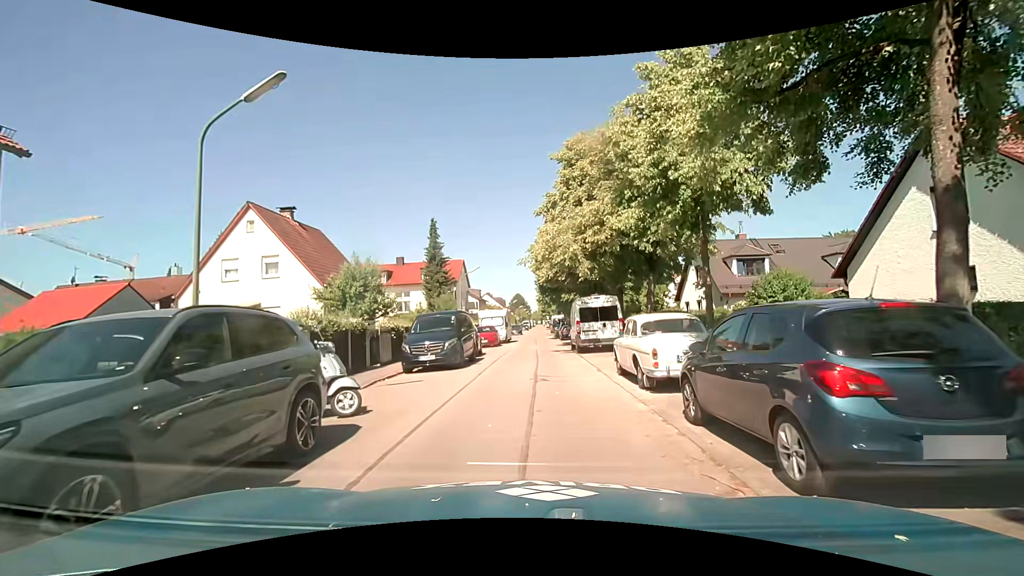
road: residential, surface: asphalt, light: Day
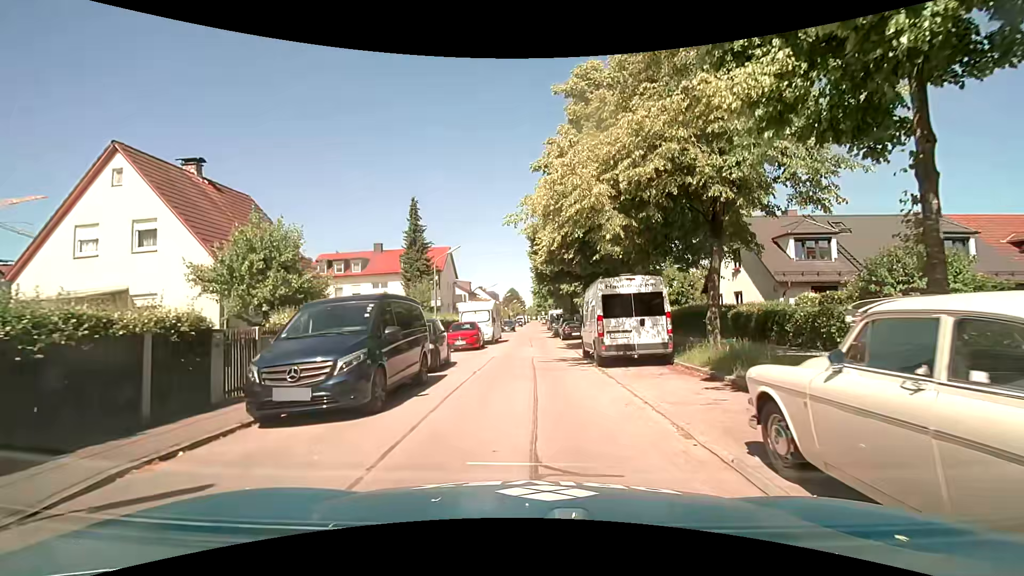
(+0.1, +8.4) m; +1°
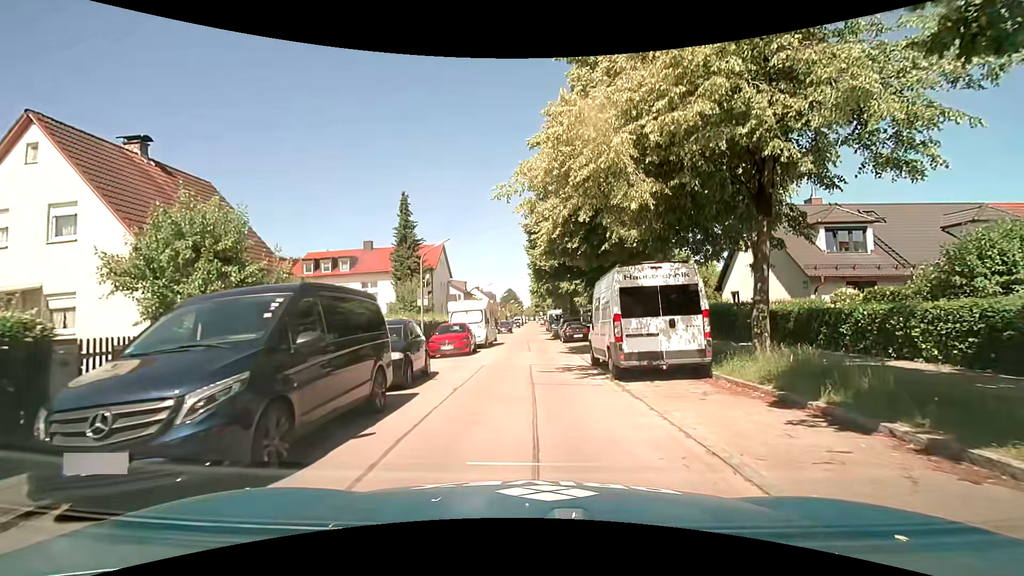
(0.0, +3.1) m; +2°
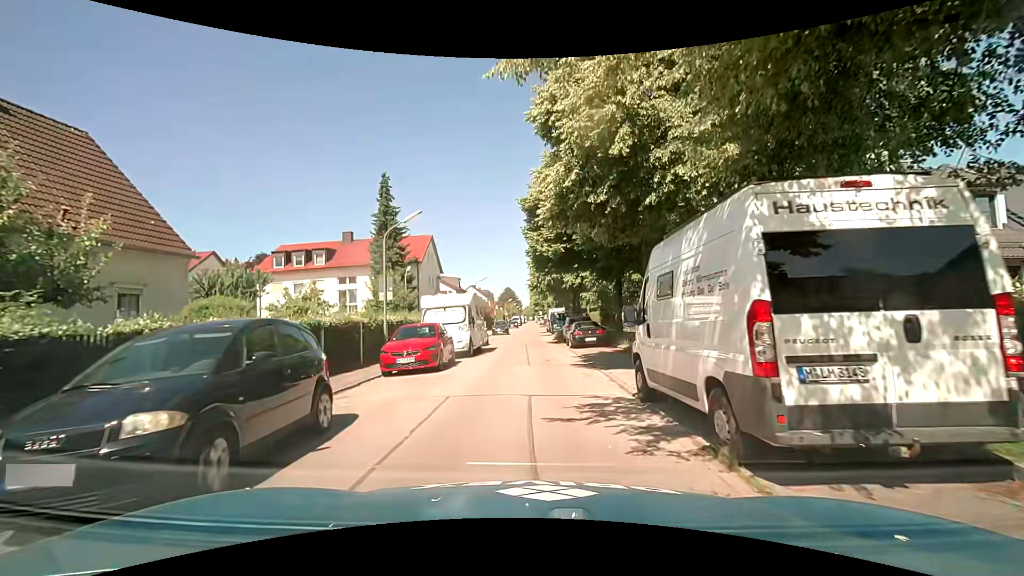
(-0.1, +6.7) m; 0°
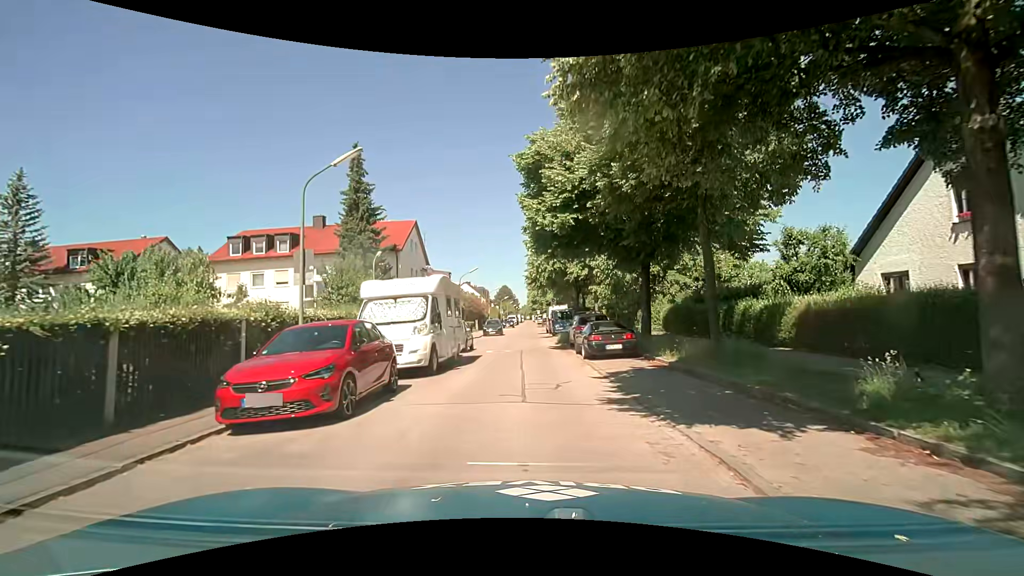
(-0.1, +7.2) m; 0°
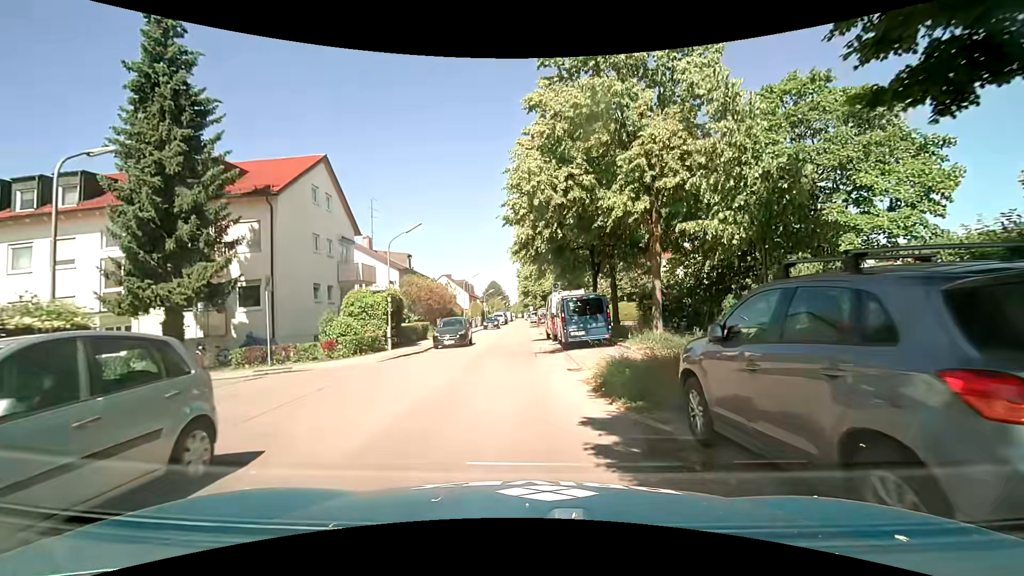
(+0.1, +19.9) m; 0°
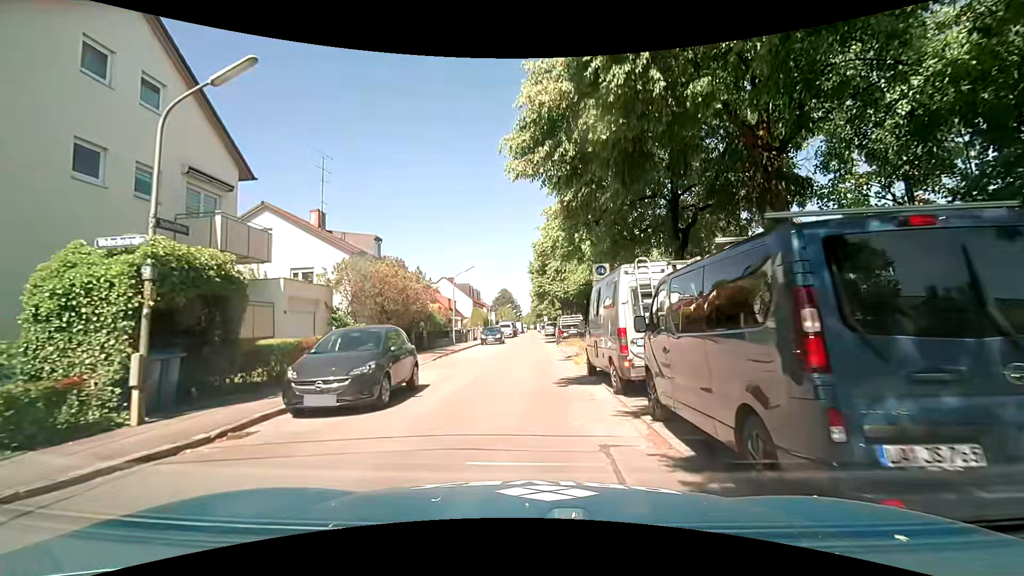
(+0.1, +15.7) m; 0°
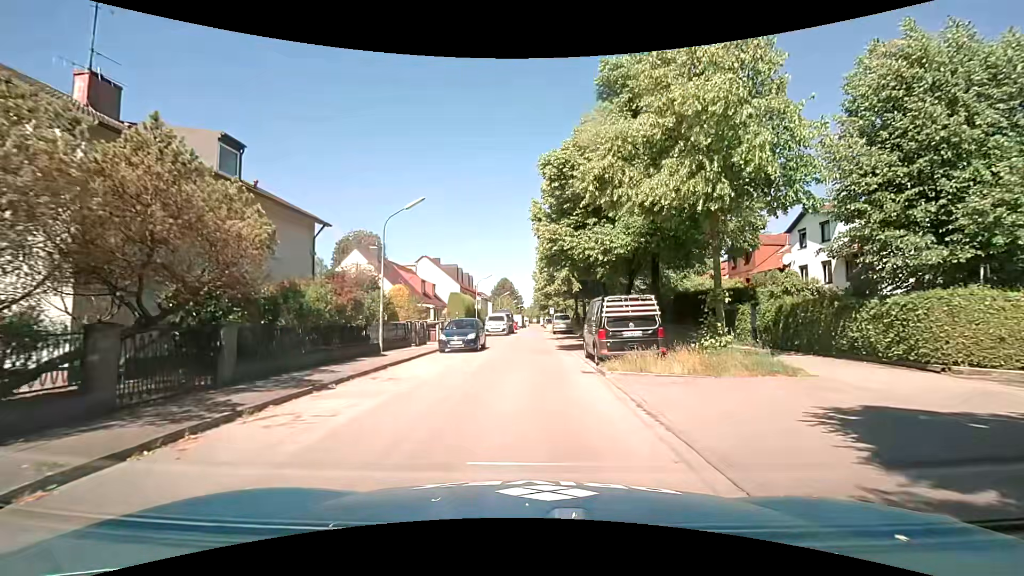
(0.0, +18.9) m; -1°
(0, +10) (0, +20) (0, +30) (0, +40) (0, +50) (0, +60) (0, +70) (+1, +80) (+1, +90) (+1, +100) m
